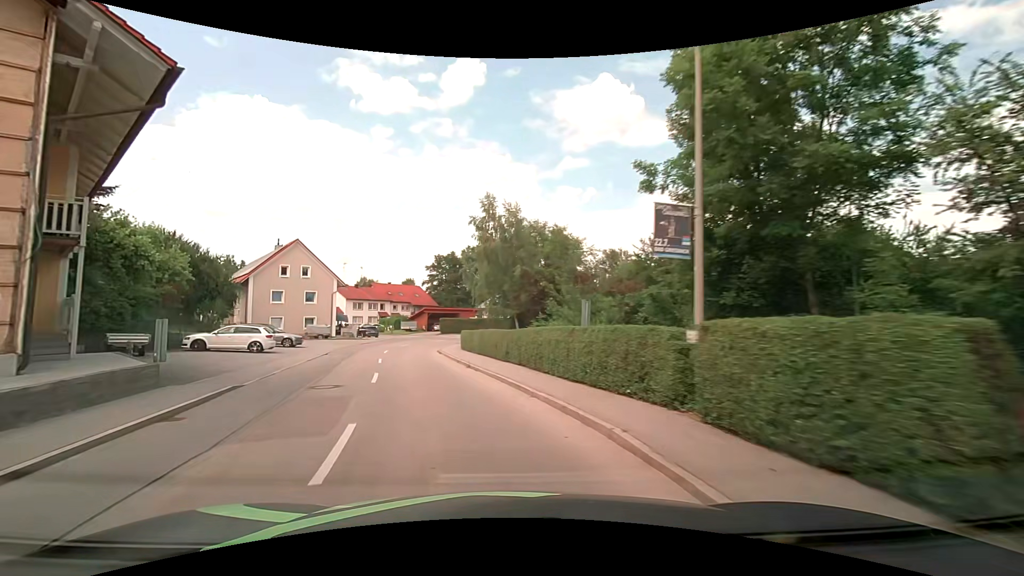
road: secondary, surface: asphalt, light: Day
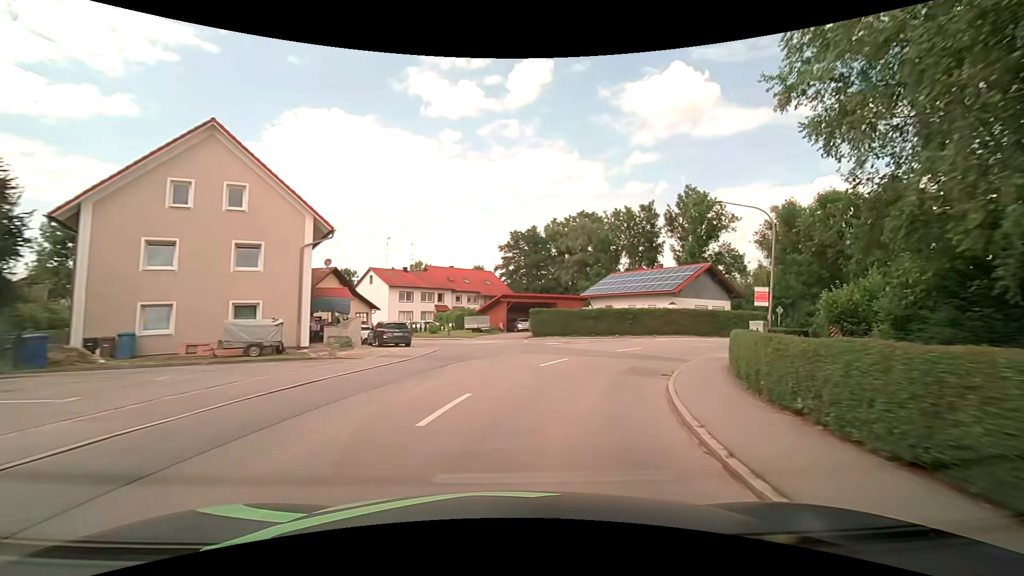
(-6.0, +33.0) m; -8°
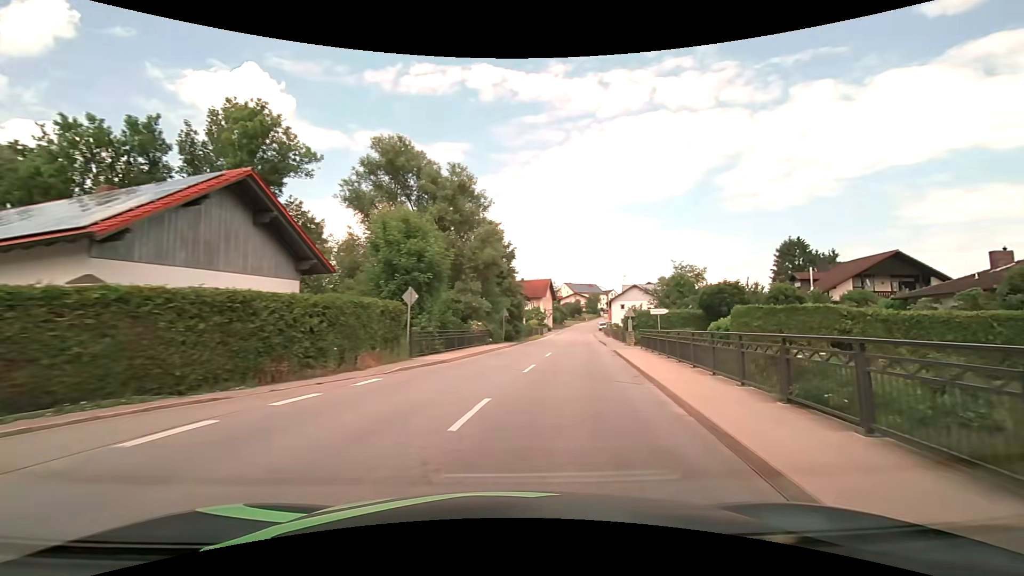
(+12.5, +31.1) m; +47°
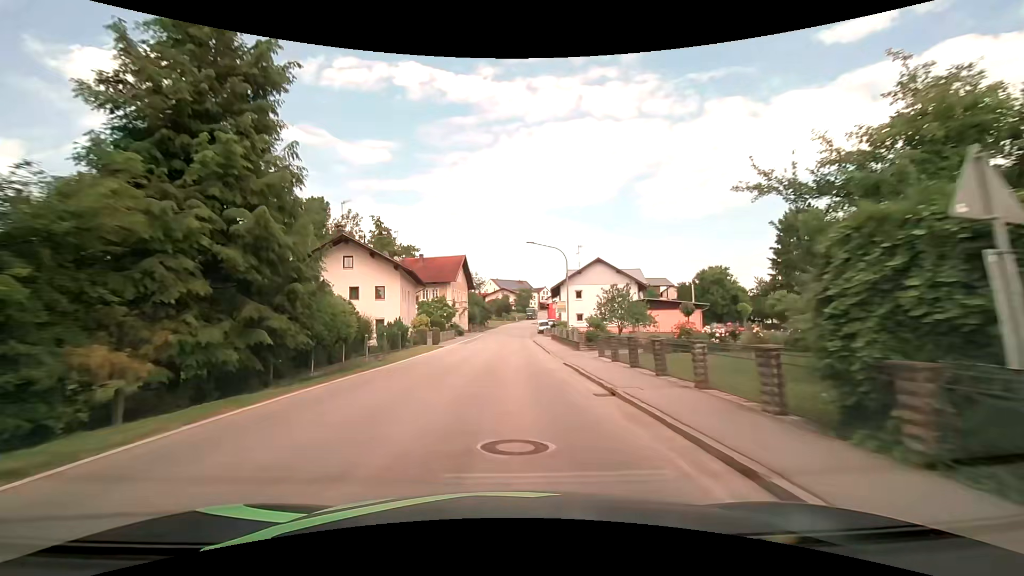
(+5.0, +38.1) m; +8°
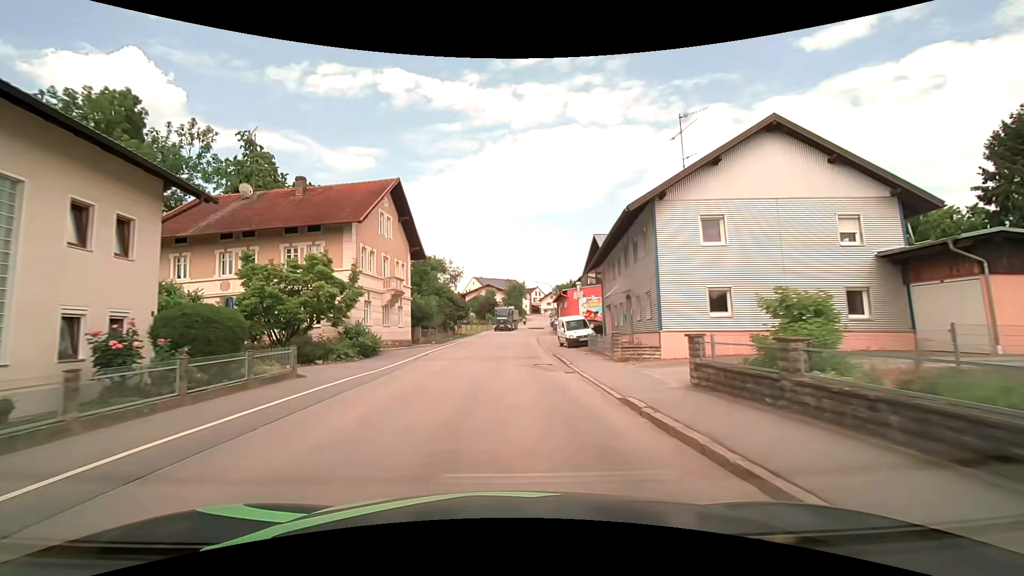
(+0.1, +38.8) m; +2°
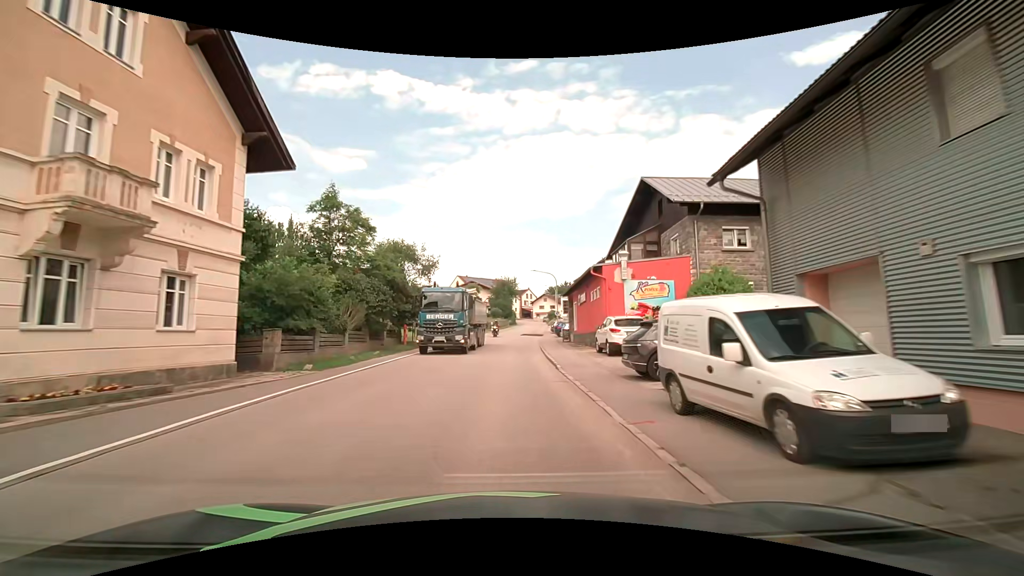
(+0.2, +22.7) m; +2°
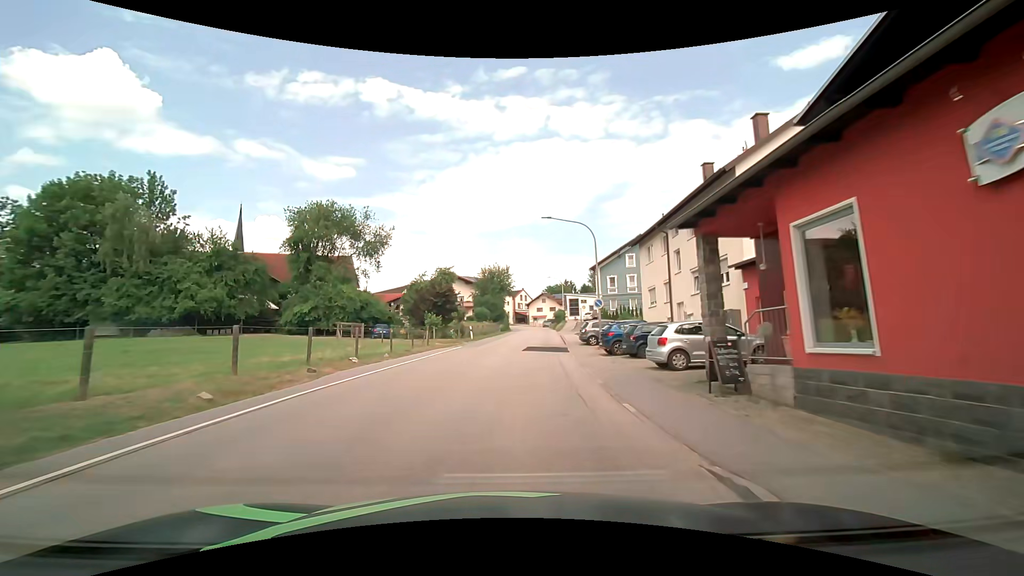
(0.0, +29.9) m; +1°
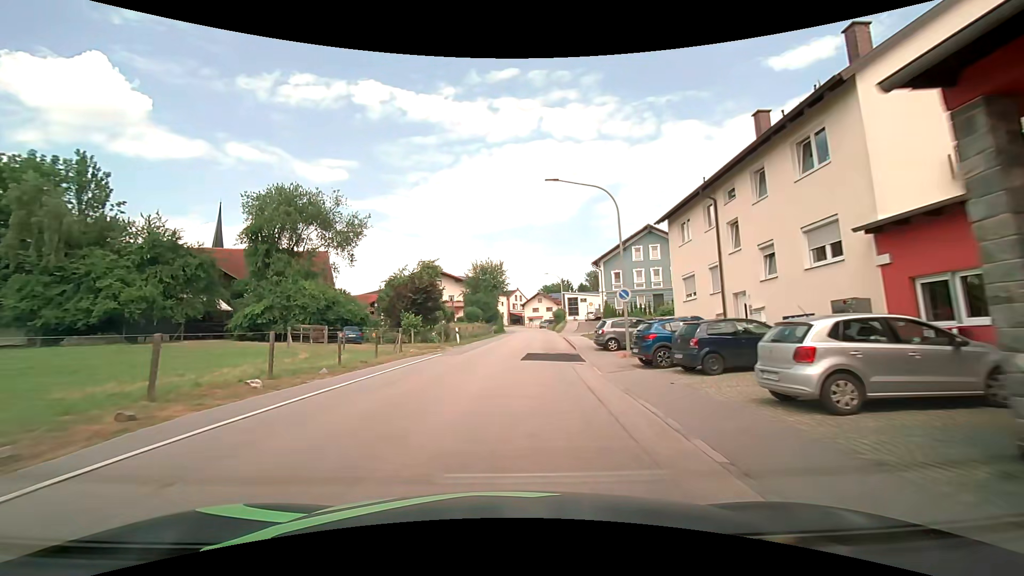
(+0.1, +7.5) m; +1°
(0, +10) (0, +20) (+1, +30) (+2, +40) (+2, +50) (+3, +60) (+4, +70) (+4, +80) (+4, +90) (+4, +100) m
